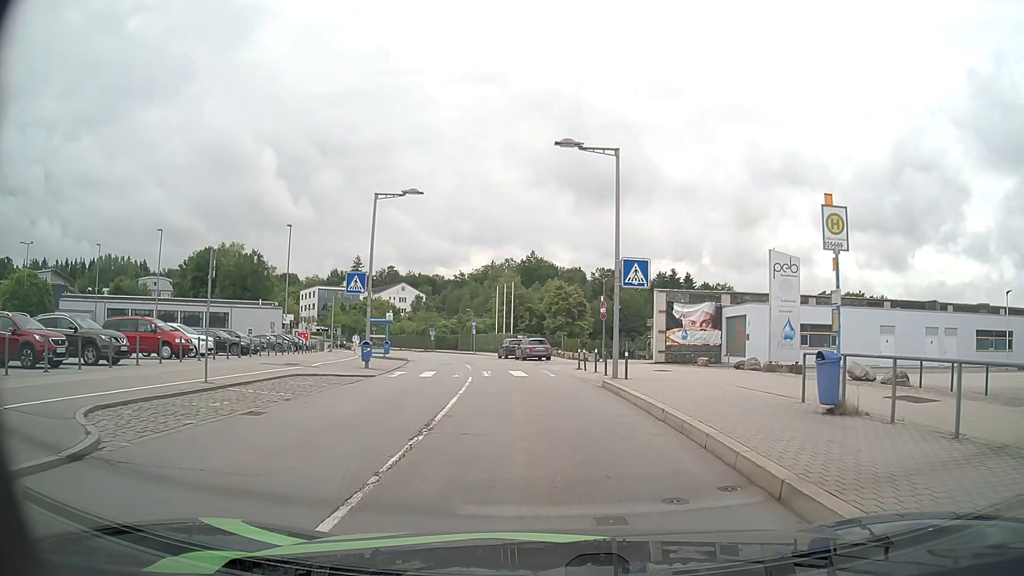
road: residential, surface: asphalt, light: Day
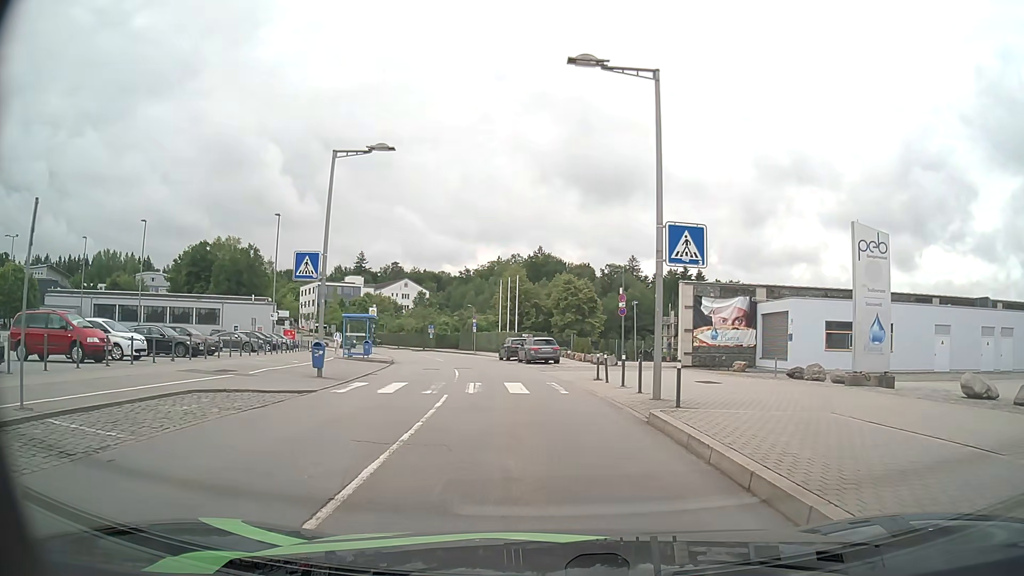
(0.0, +6.6) m; -1°
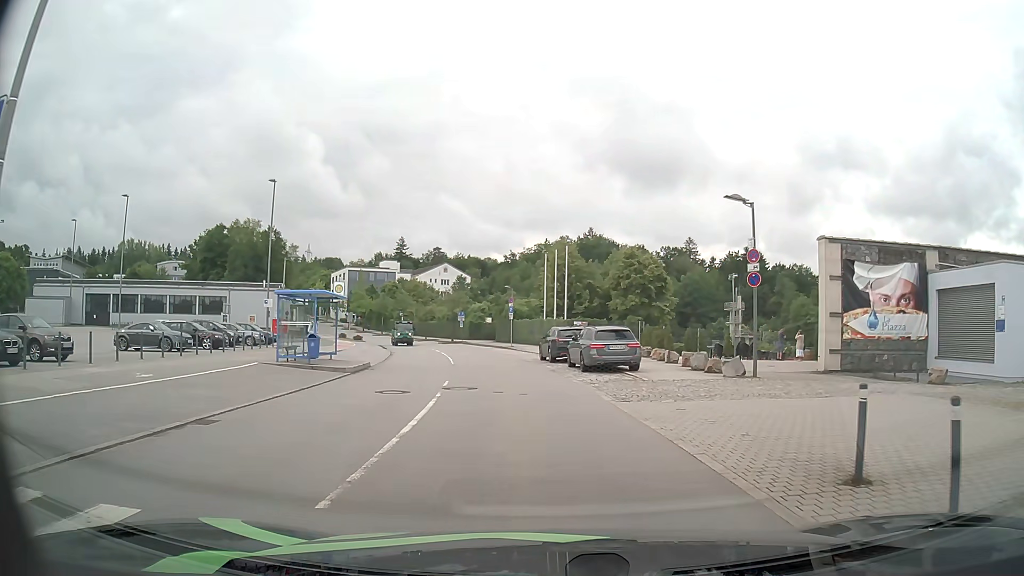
(-0.4, +15.5) m; -4°
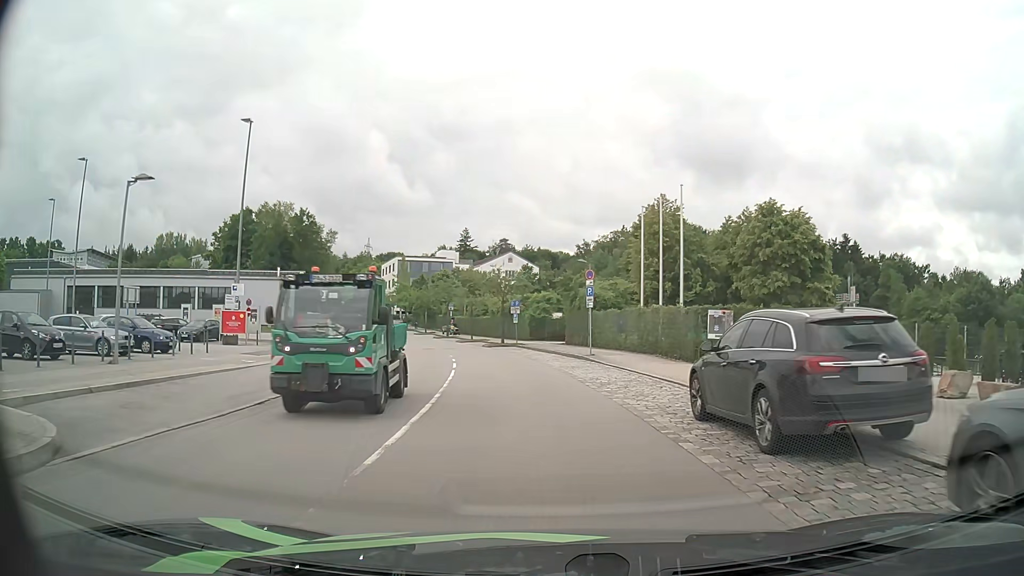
(-1.2, +21.7) m; -6°
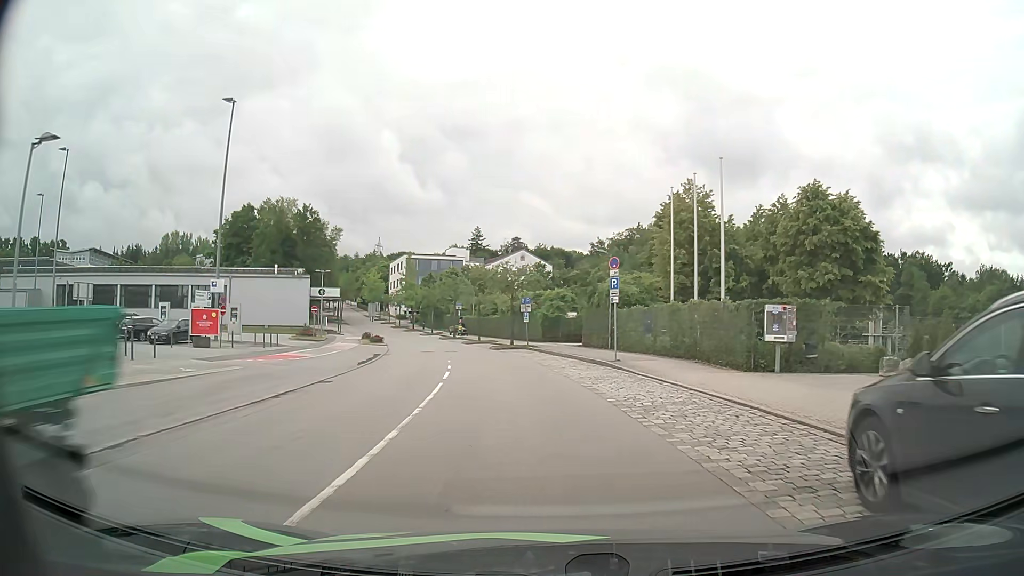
(0.0, +5.2) m; -2°
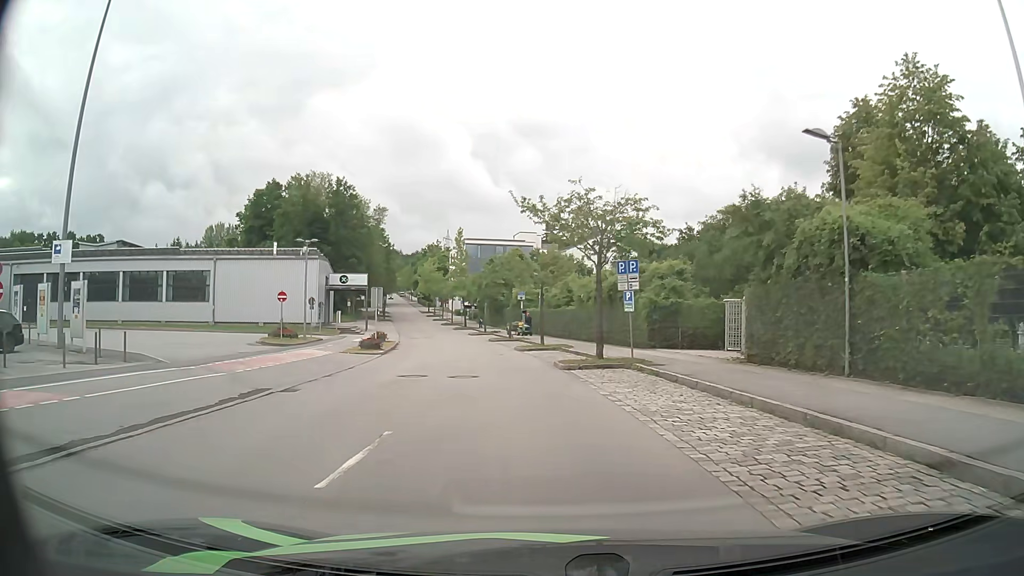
(-1.1, +22.0) m; -6°
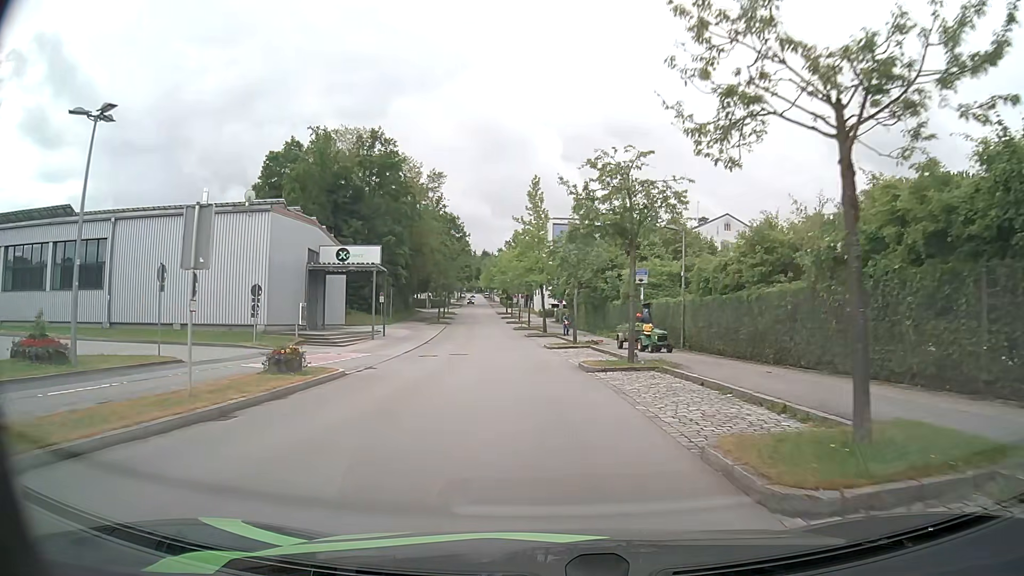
(-2.1, +28.9) m; -8°
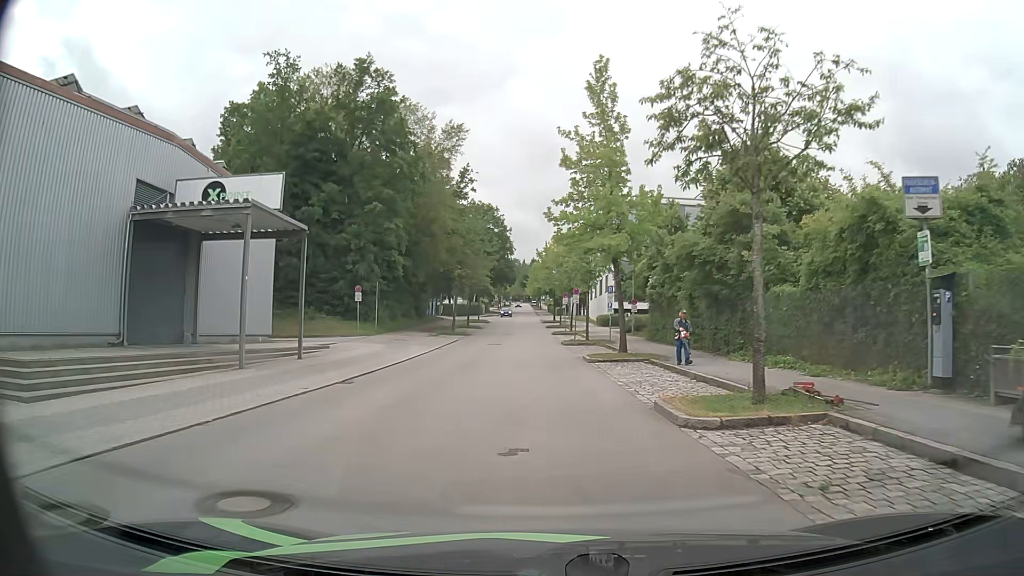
(-1.0, +23.9) m; -4°
(0, +10) (0, +20) (-1, +30) (-1, +40) (-1, +50) (-2, +60) (-2, +70) (-3, +80) (-3, +90) (-4, +100) m
